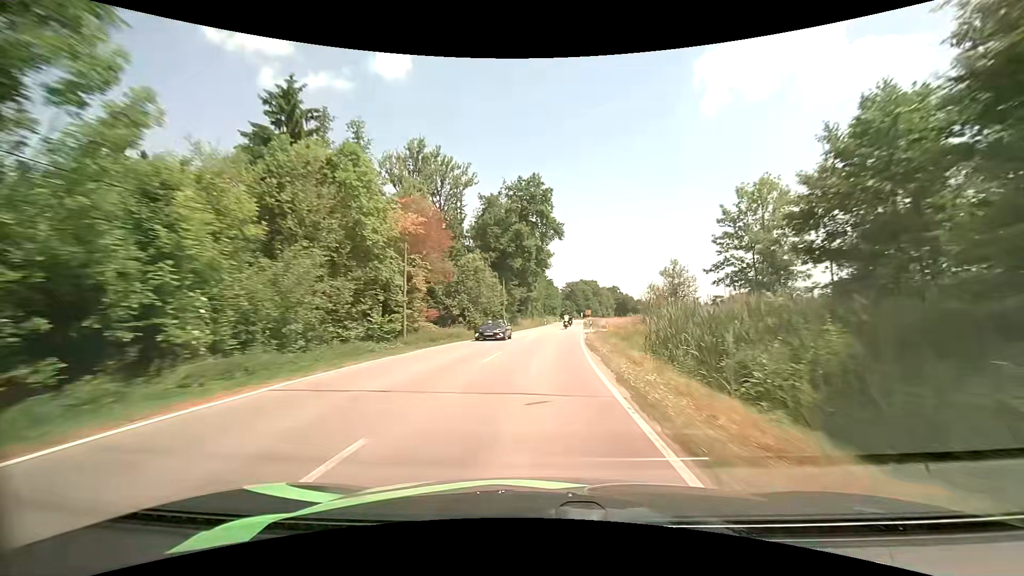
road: secondary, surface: asphalt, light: Day
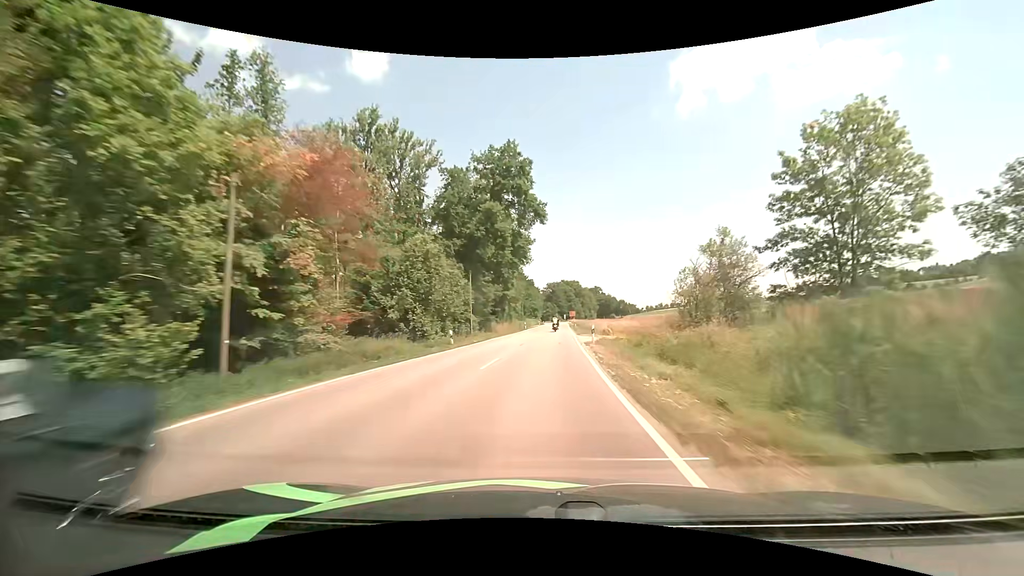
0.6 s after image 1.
(+0.3, +14.1) m; +3°
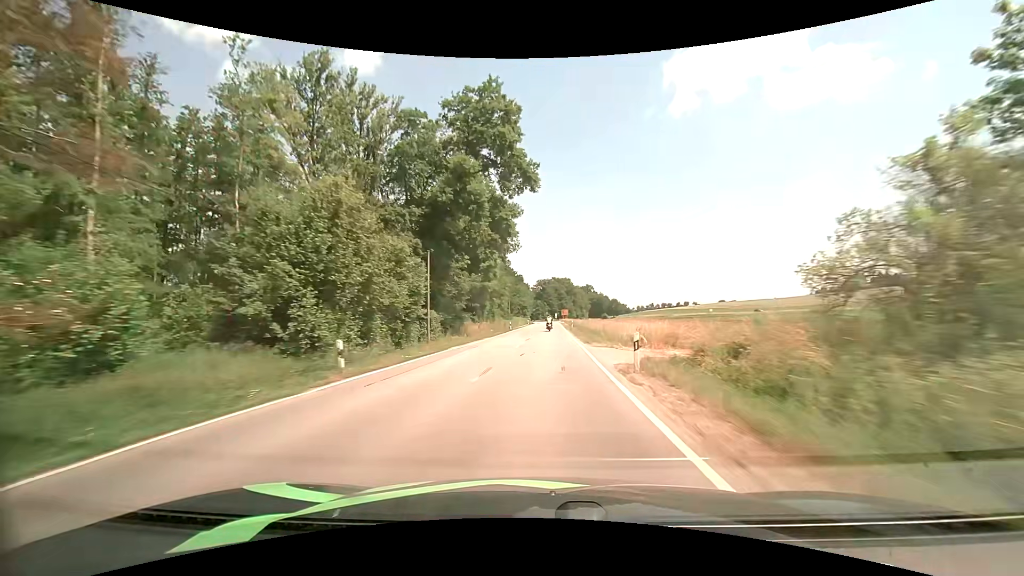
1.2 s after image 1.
(+0.1, +14.3) m; +1°
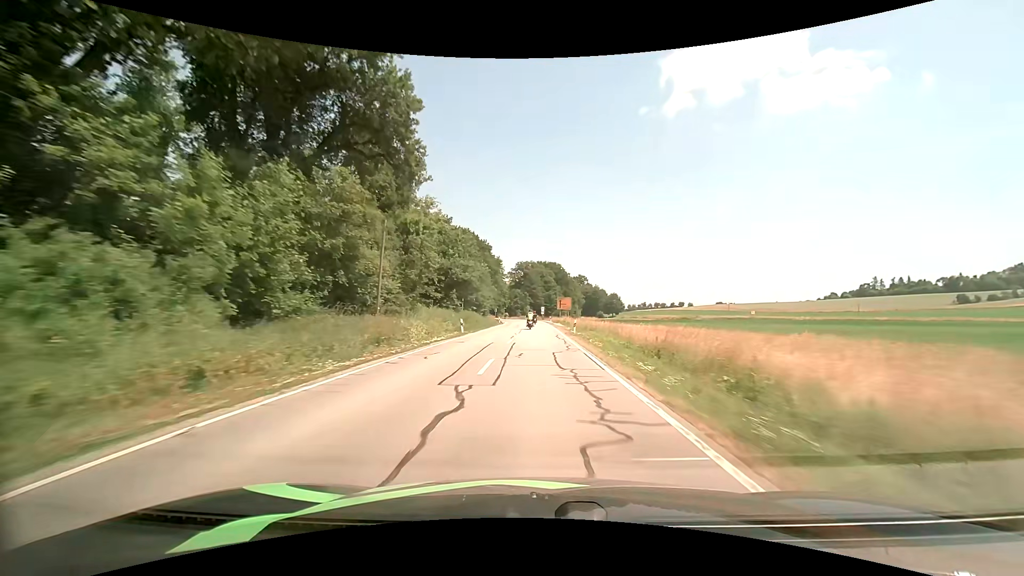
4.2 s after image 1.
(+2.0, +72.4) m; +2°
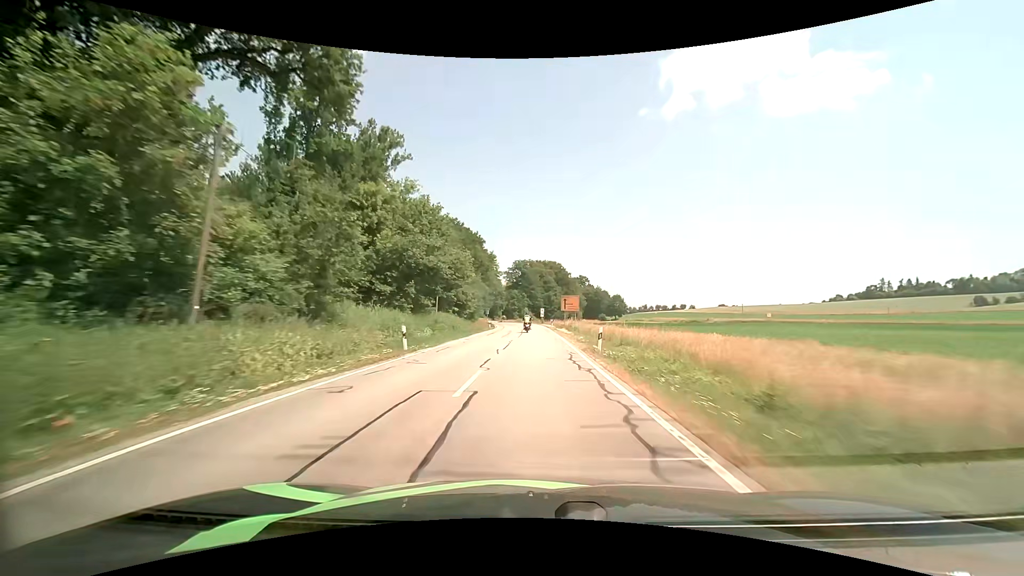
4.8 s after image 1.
(0.0, +13.8) m; 0°
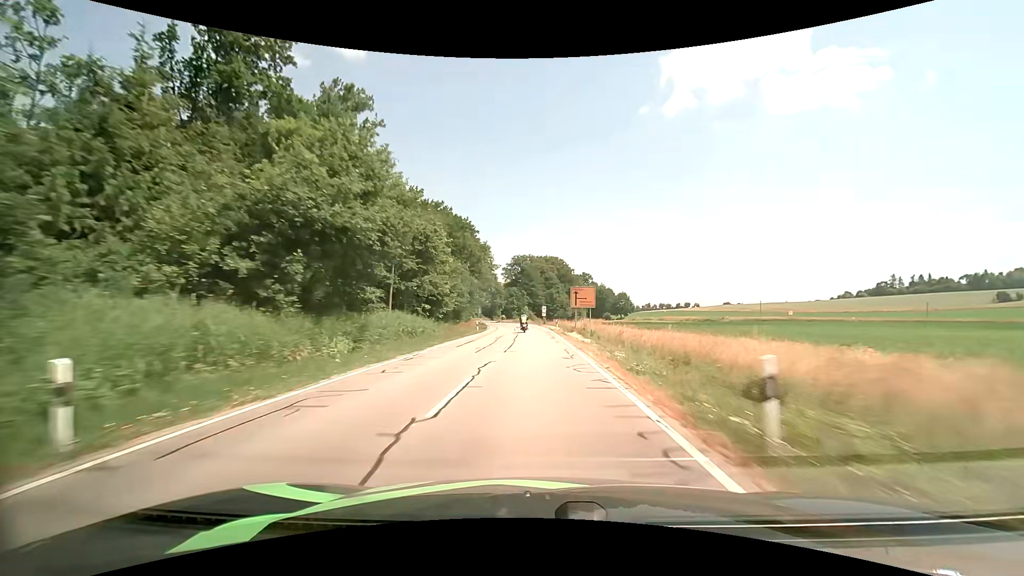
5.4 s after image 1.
(0.0, +13.7) m; 0°
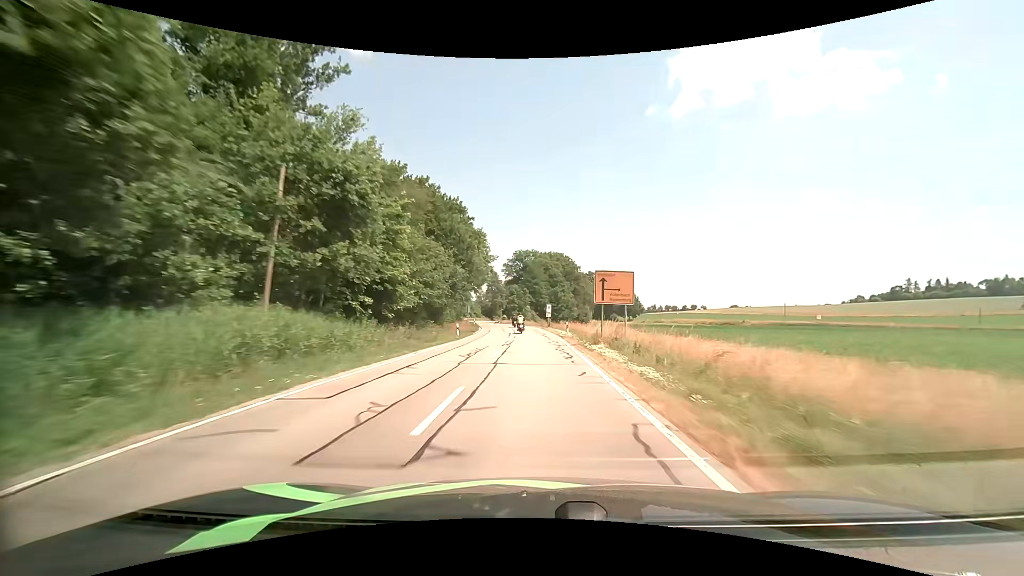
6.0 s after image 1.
(-0.1, +13.7) m; 0°
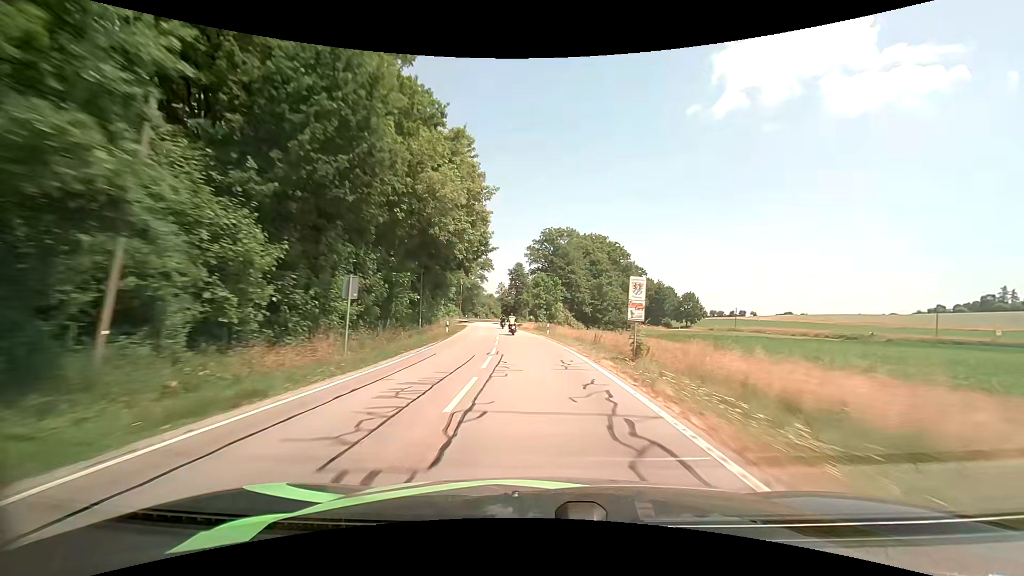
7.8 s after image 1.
(-0.9, +41.9) m; -3°
(0, +10) (-1, +20) (-1, +30) (-2, +40) (-3, +50) (-4, +60) (-5, +70) (-6, +80) (-7, +90) (-8, +100) m
